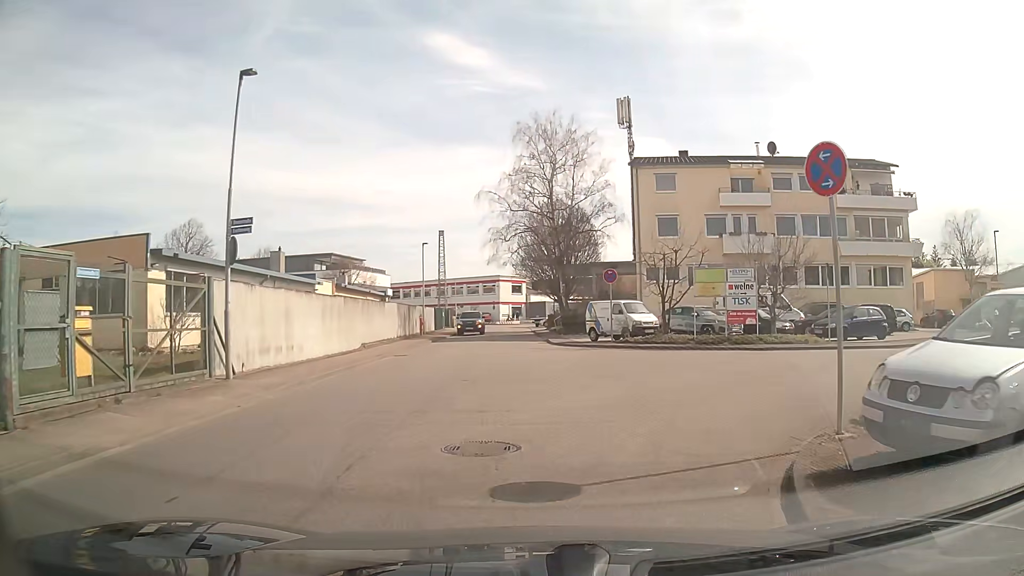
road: unclassified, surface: asphalt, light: Day
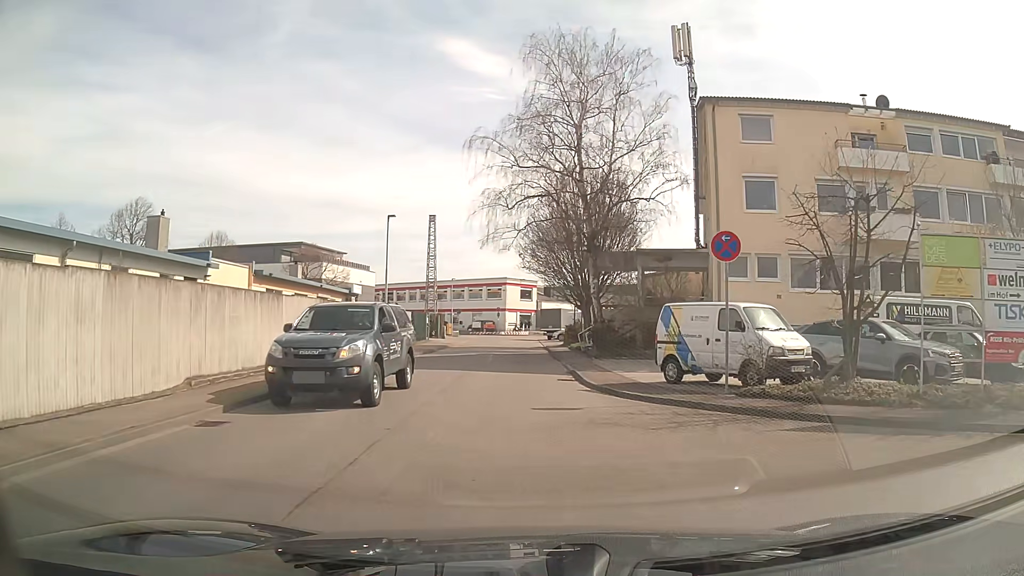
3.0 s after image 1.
(-0.3, +15.6) m; -1°
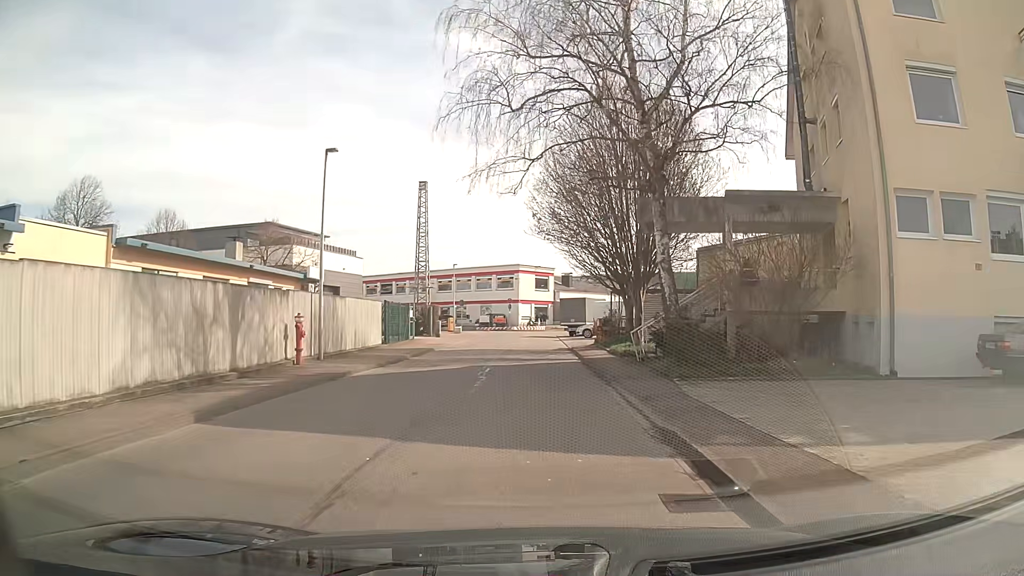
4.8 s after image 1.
(-0.1, +12.5) m; -1°
(0, +10) (0, +20) (0, +30) (0, +40) (0, +50) (0, +60) (-1, +70) (-10, +74) (-20, +76) (-30, +77) m
